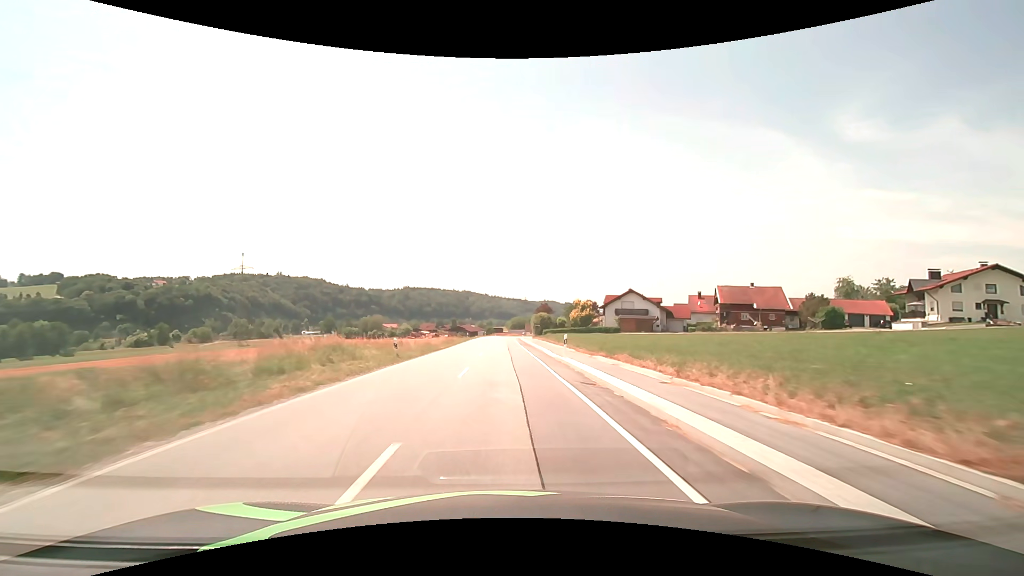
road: secondary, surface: asphalt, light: Day
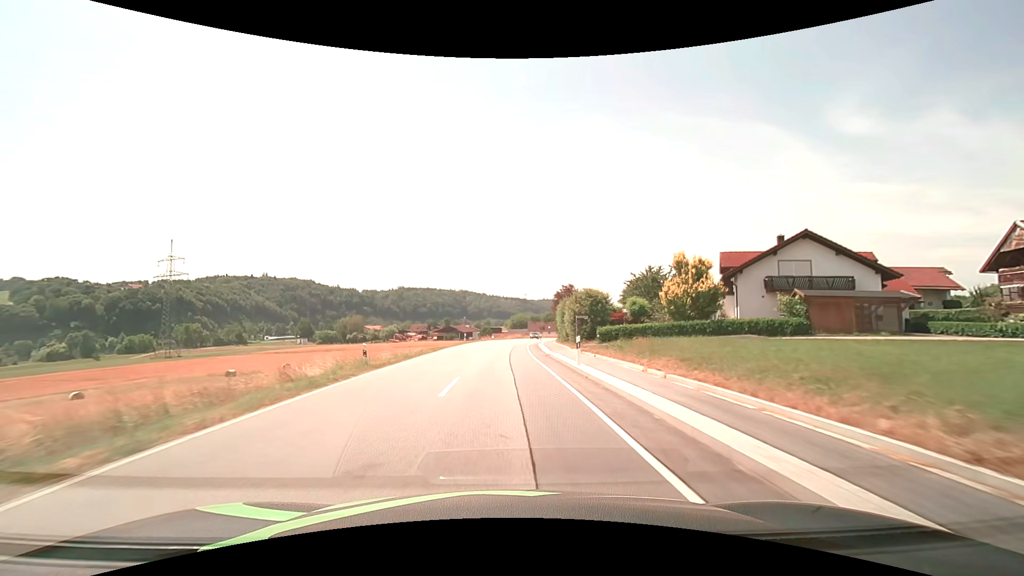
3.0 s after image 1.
(-0.3, +52.1) m; 0°
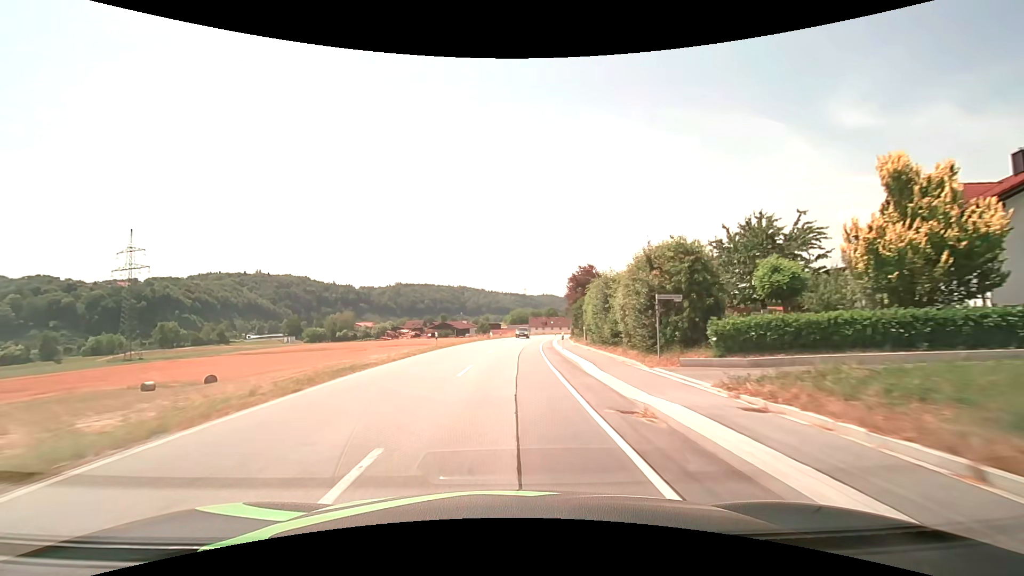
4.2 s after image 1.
(0.0, +20.4) m; 0°
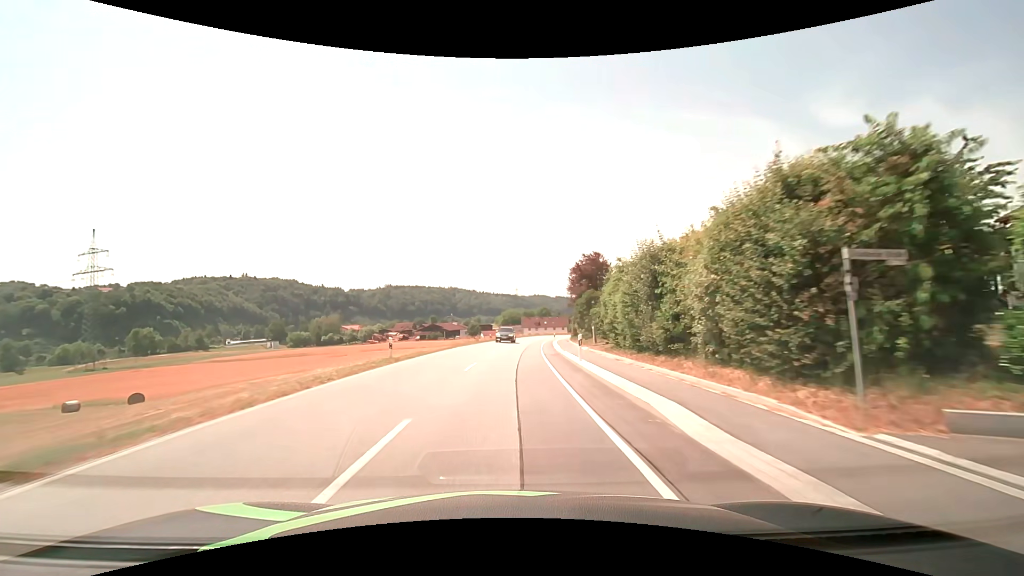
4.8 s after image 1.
(+0.1, +10.2) m; +1°
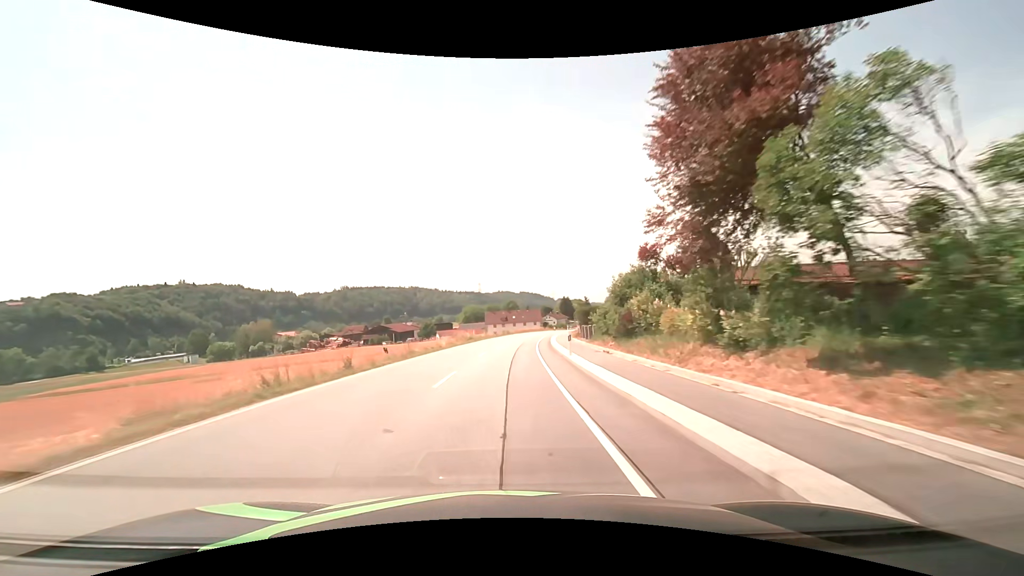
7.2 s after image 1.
(+1.5, +40.3) m; +4°
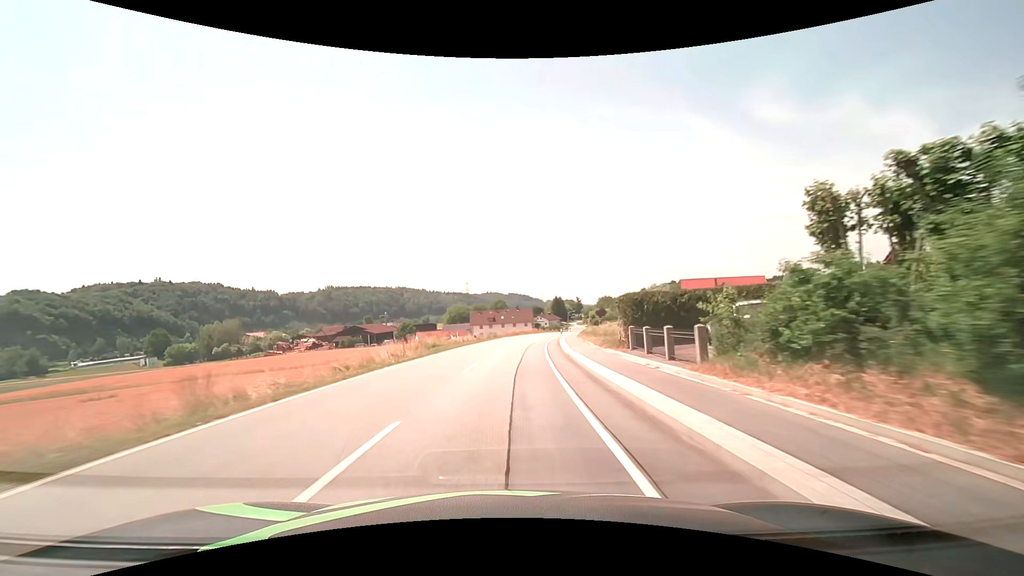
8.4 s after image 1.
(+0.2, +20.0) m; +1°
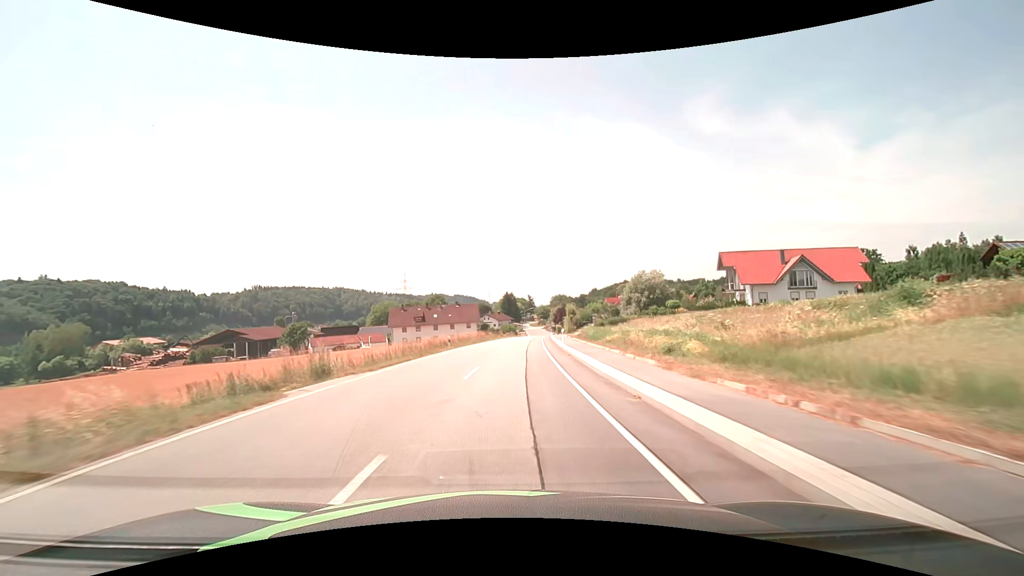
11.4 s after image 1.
(+2.7, +49.8) m; +6°
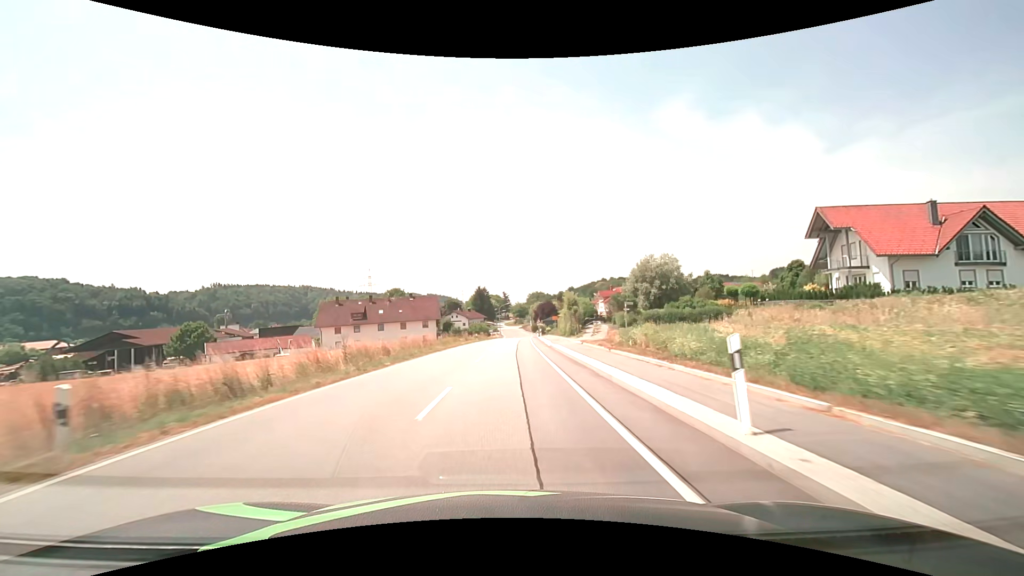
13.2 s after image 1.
(+0.8, +29.9) m; +3°
(0, +10) (0, +20) (0, +30) (+1, +40) (+1, +50) (+1, +60) (+2, +70) (+2, +80) (+3, +90) (+3, +100) m
